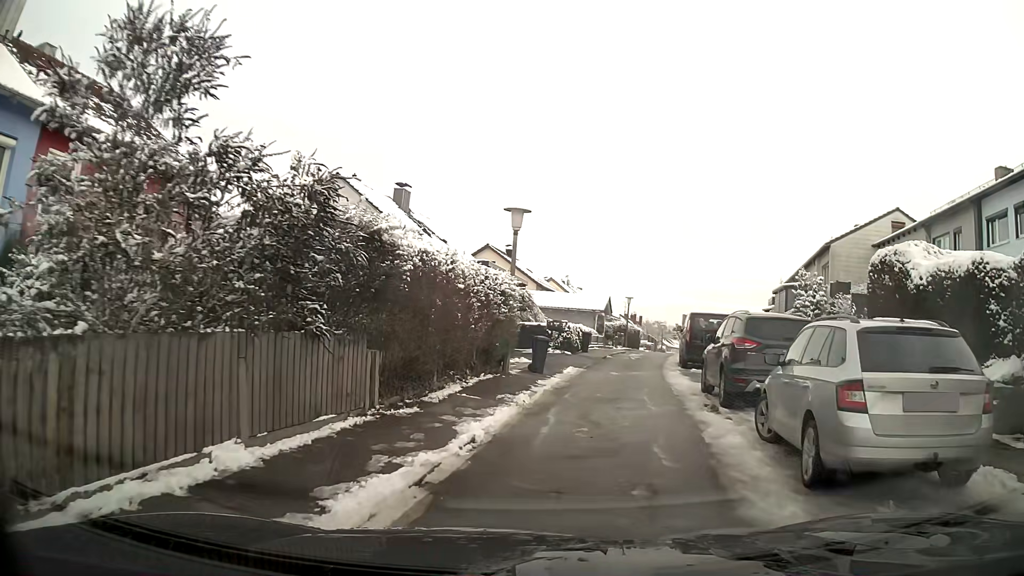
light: Day
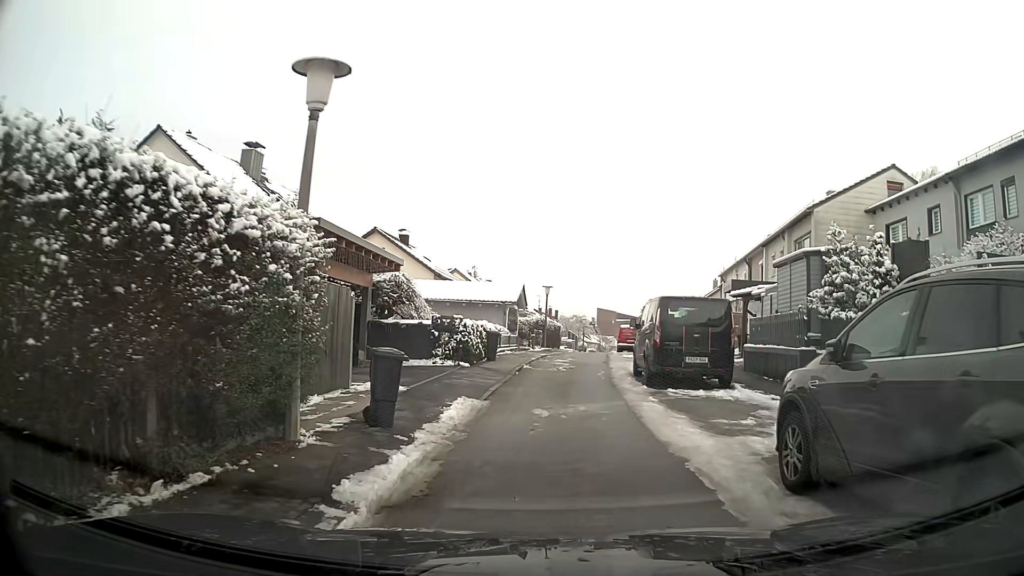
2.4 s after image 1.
(+0.6, +9.2) m; +7°
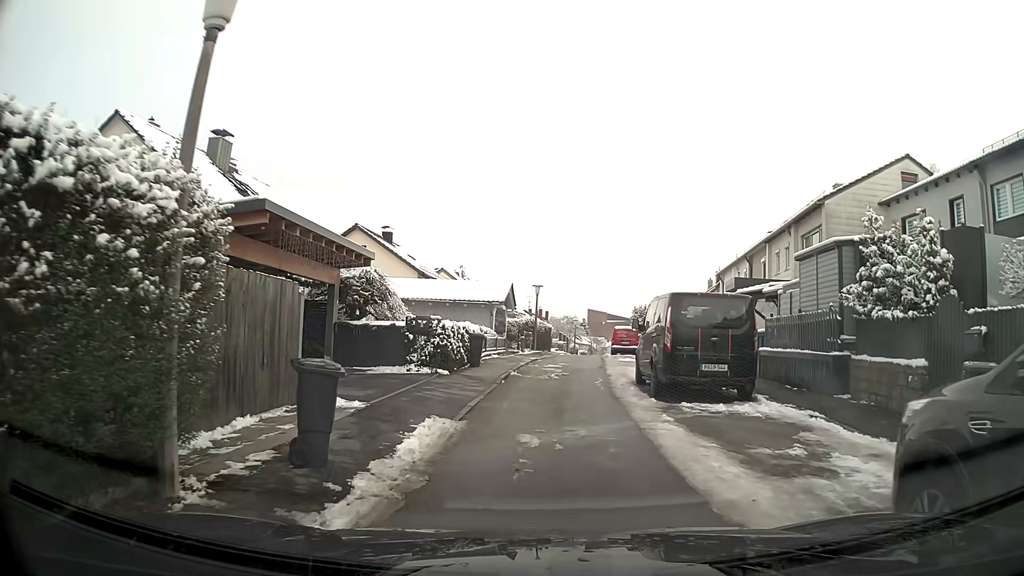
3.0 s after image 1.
(0.0, +2.3) m; 0°
(0, +10) (+1, +20) (+2, +30) (+3, +40) (+4, +50) (+5, +60) (+7, +70) (+8, +80) (+9, +89) (+11, +99) m
